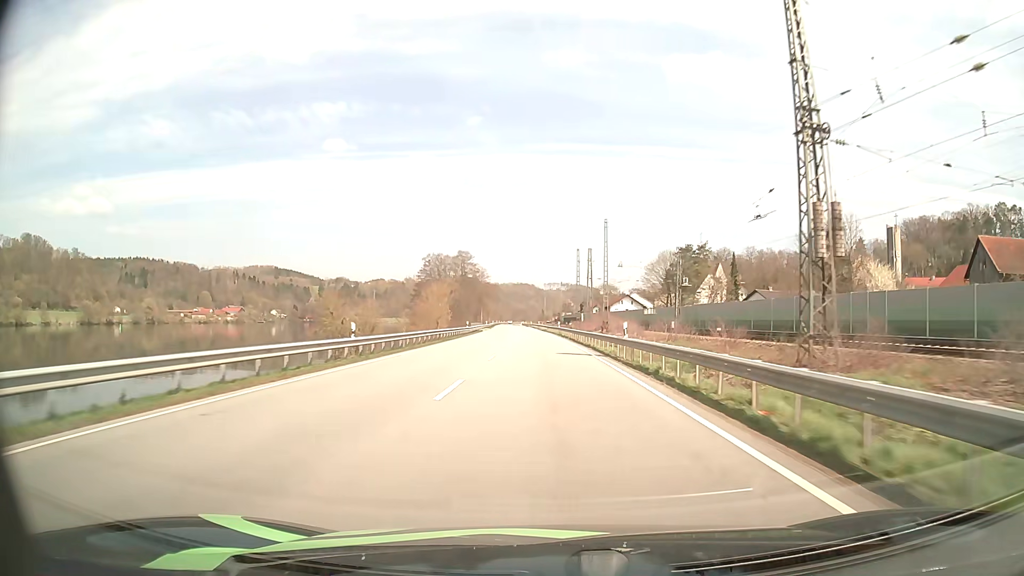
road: primary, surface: asphalt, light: Day
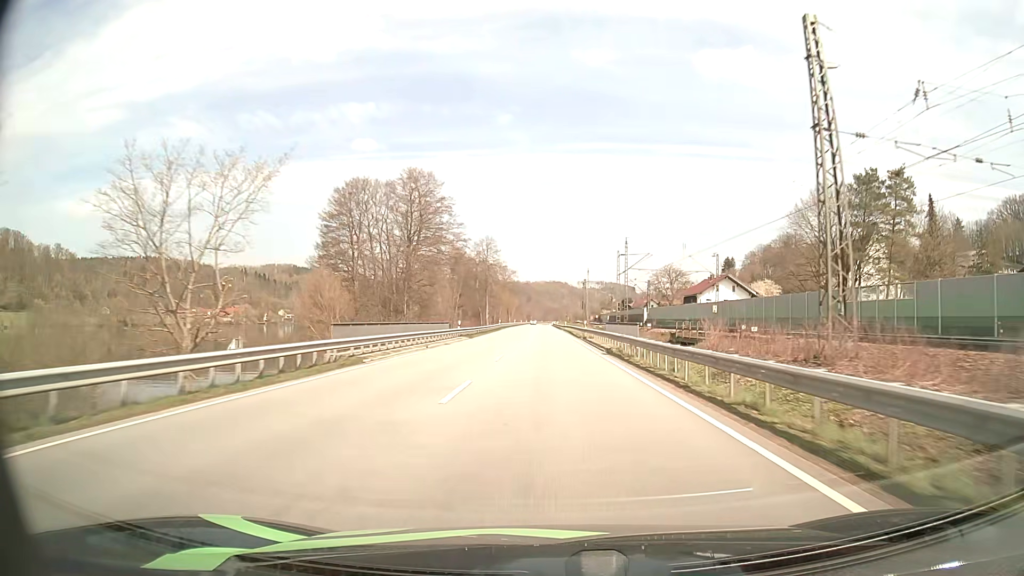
(-2.0, +72.7) m; -3°
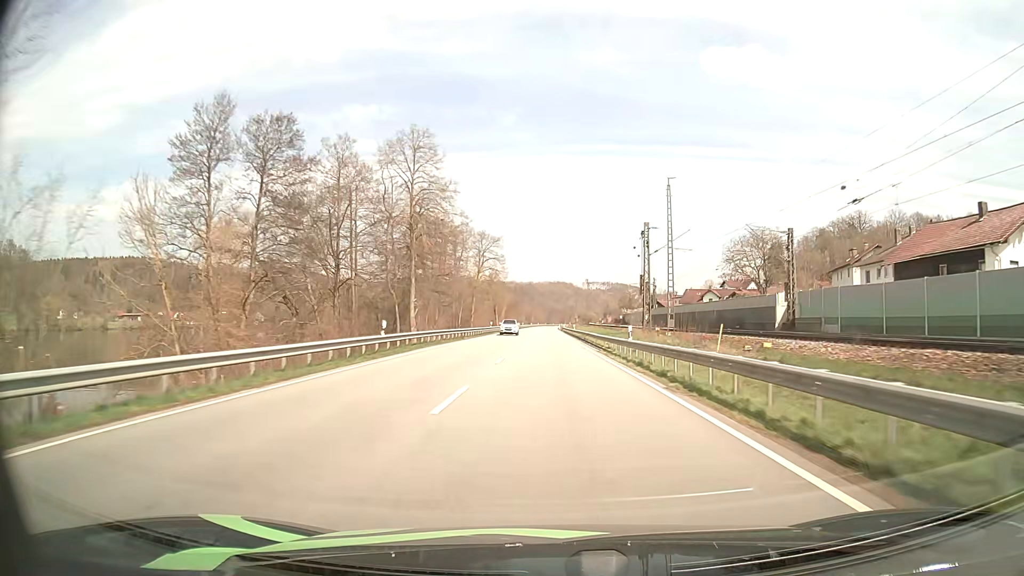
(-0.4, +73.9) m; 0°
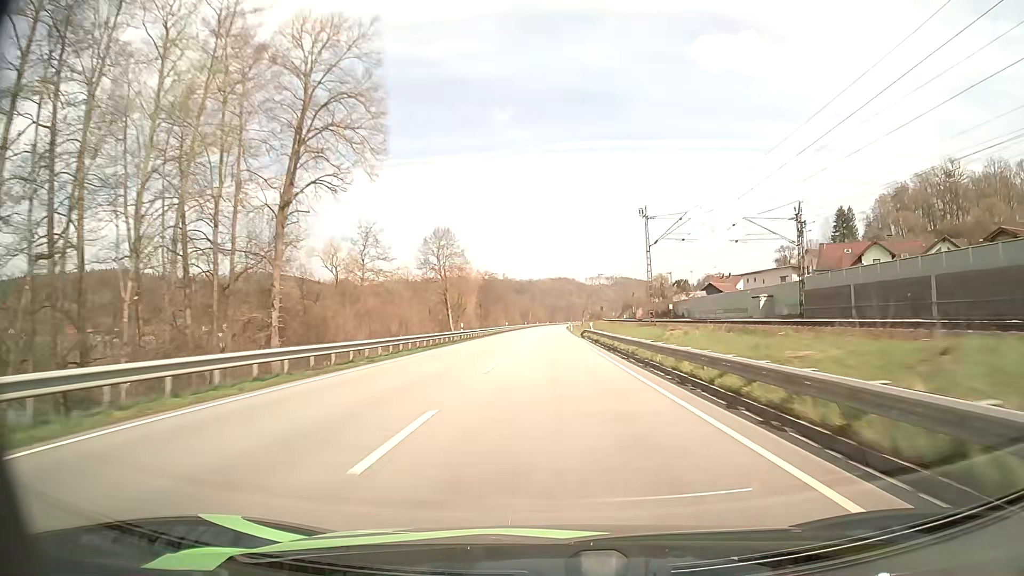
(+0.1, +76.5) m; 0°
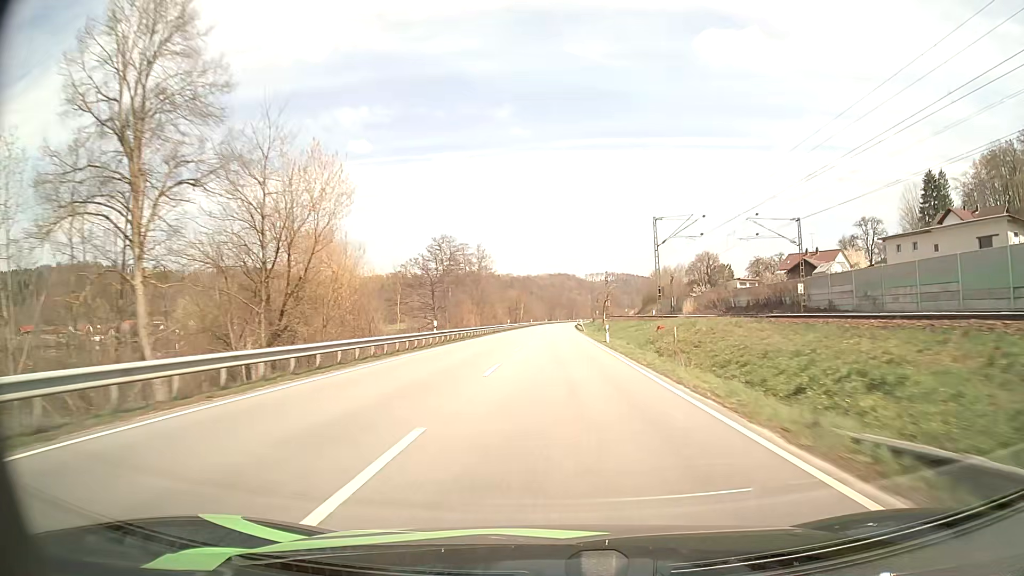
(-0.1, +62.3) m; 0°
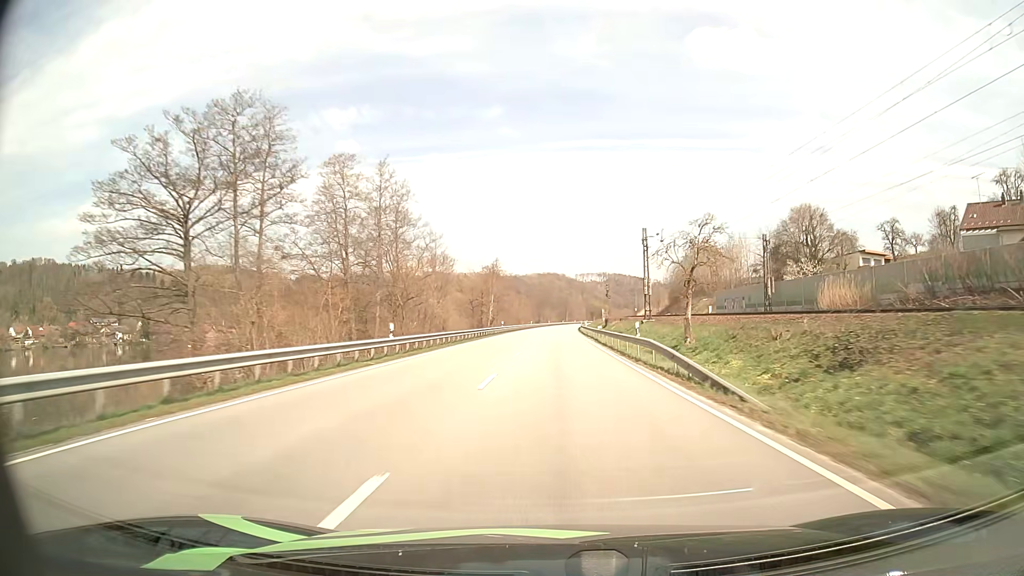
(+0.5, +63.0) m; +1°
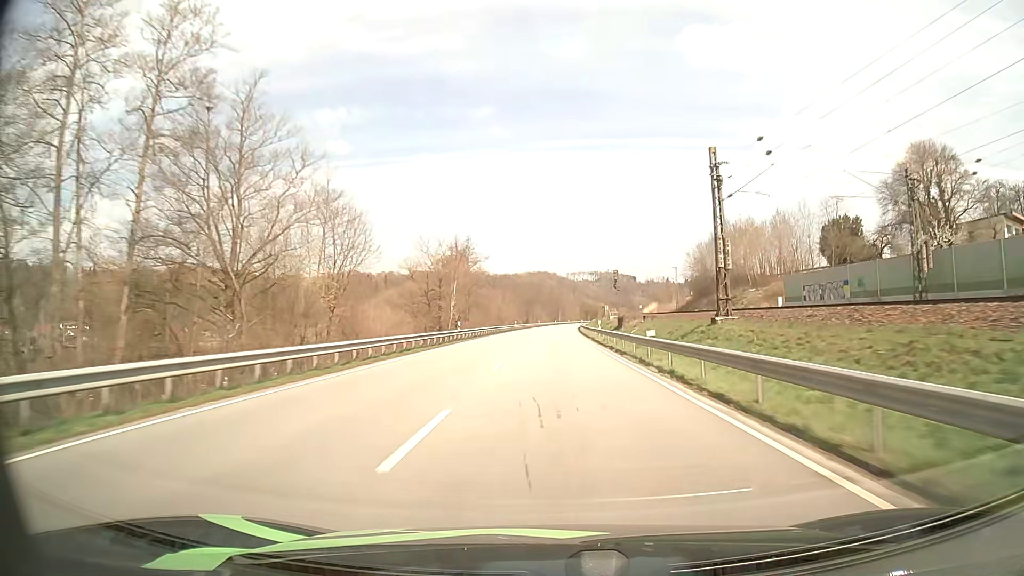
(+0.2, +31.9) m; +1°
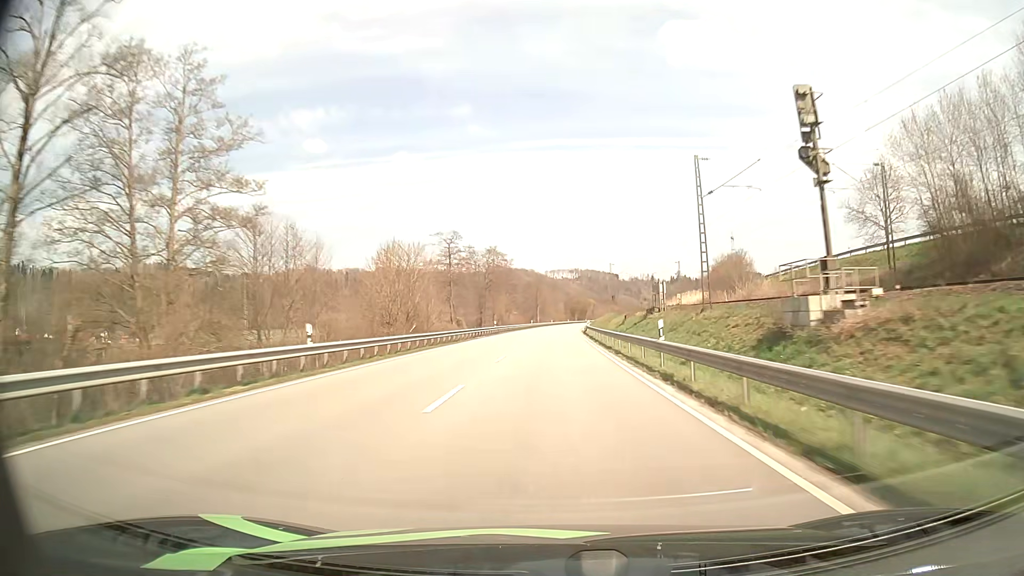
(+1.3, +80.7) m; +2°
(0, +10) (0, +20) (0, +30) (0, +40) (0, +50) (+1, +60) (+1, +70) (+1, +80) (+2, +90) (+2, +100) m
